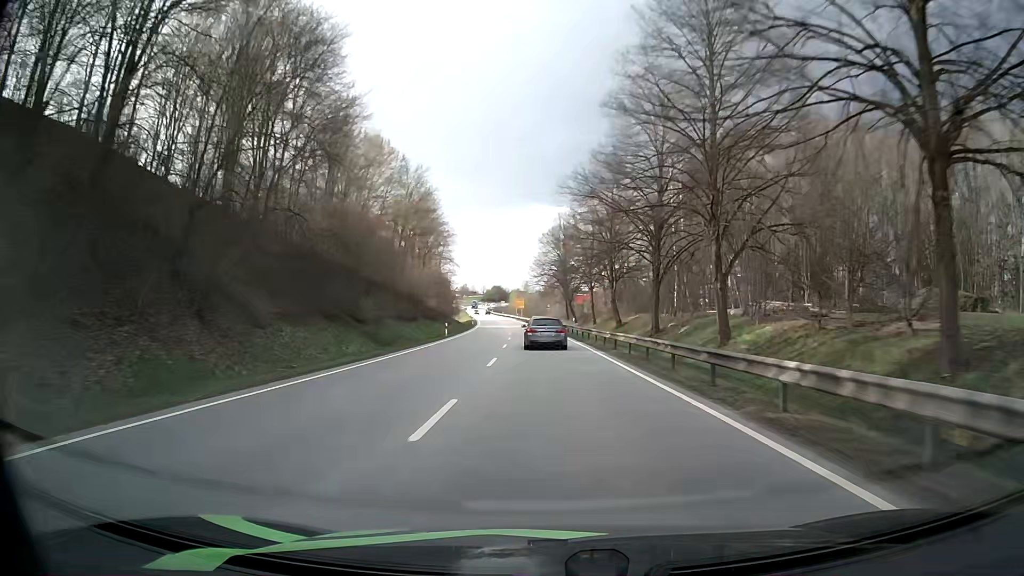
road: primary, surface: asphalt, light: Day
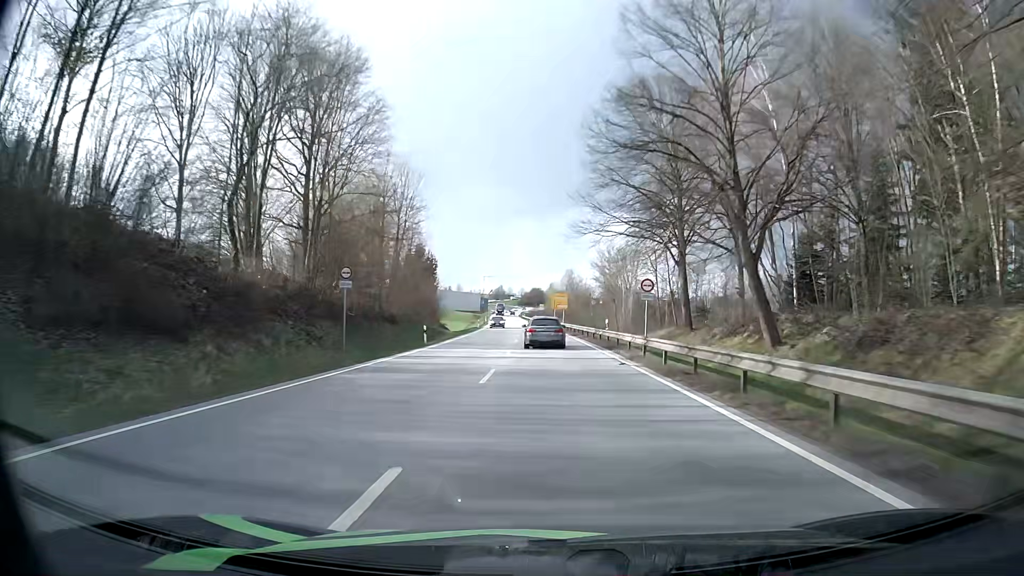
(-2.1, +65.5) m; -4°
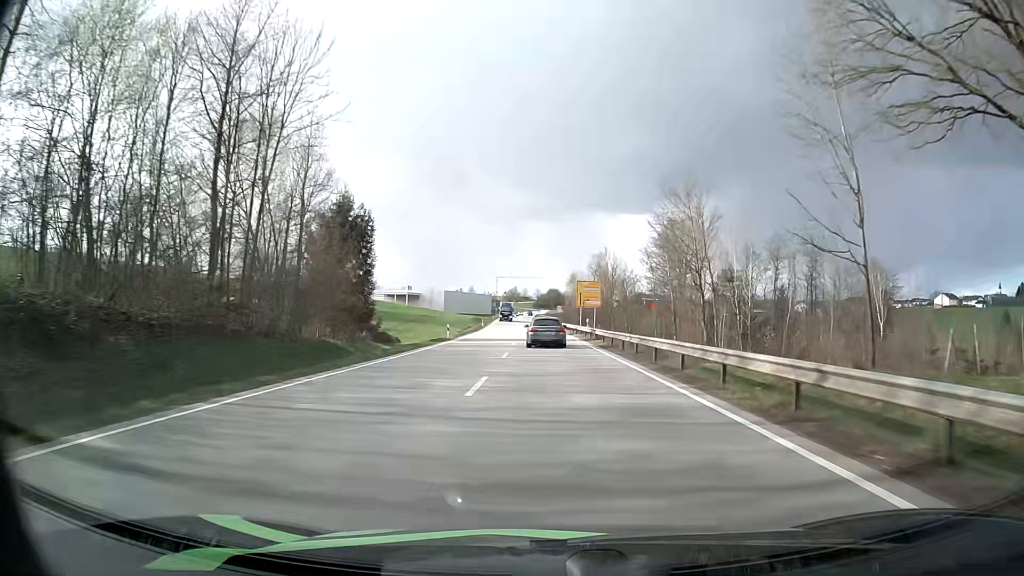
(-0.4, +38.5) m; -1°
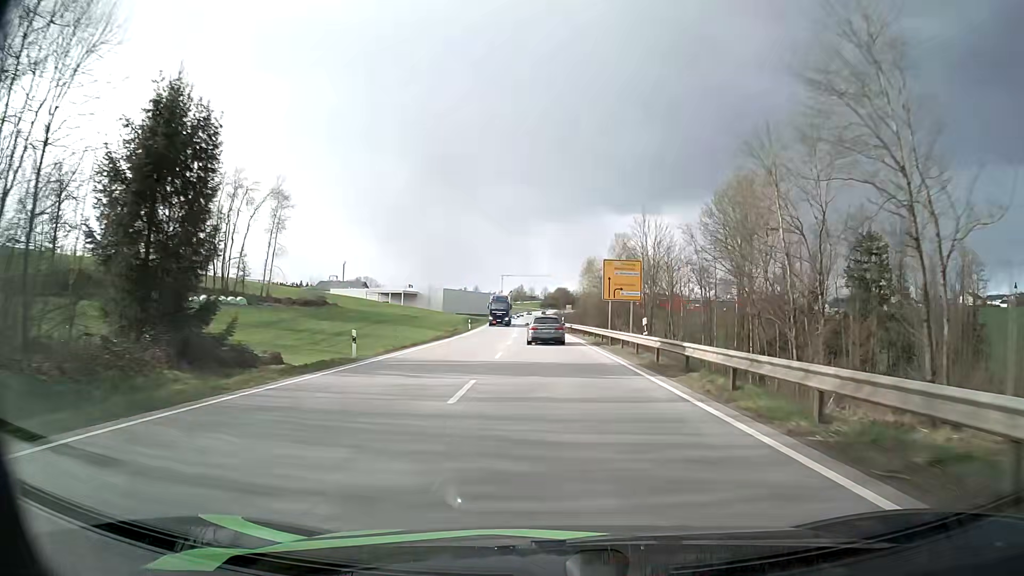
(-0.2, +25.3) m; -1°
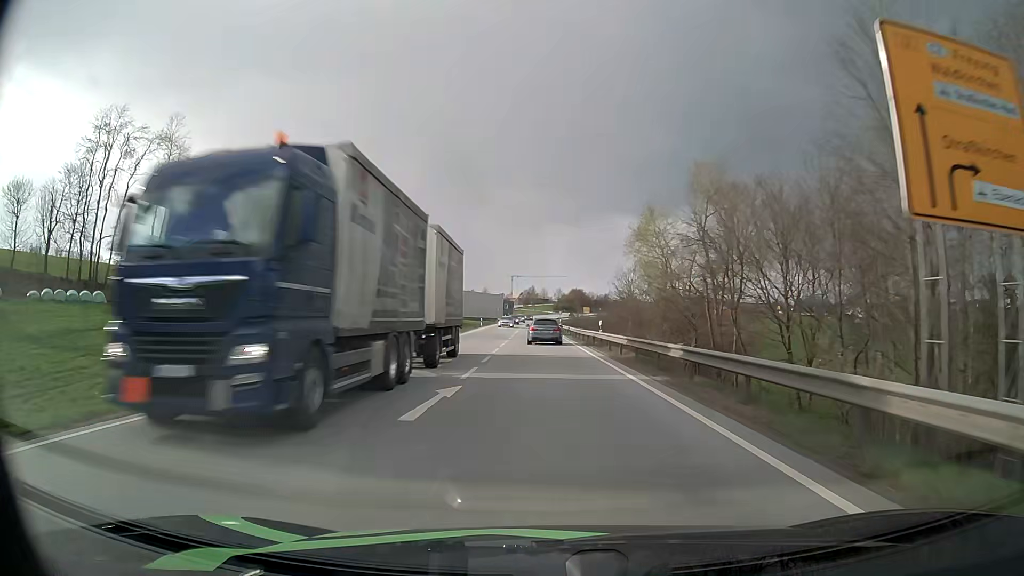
(-0.4, +37.9) m; -1°
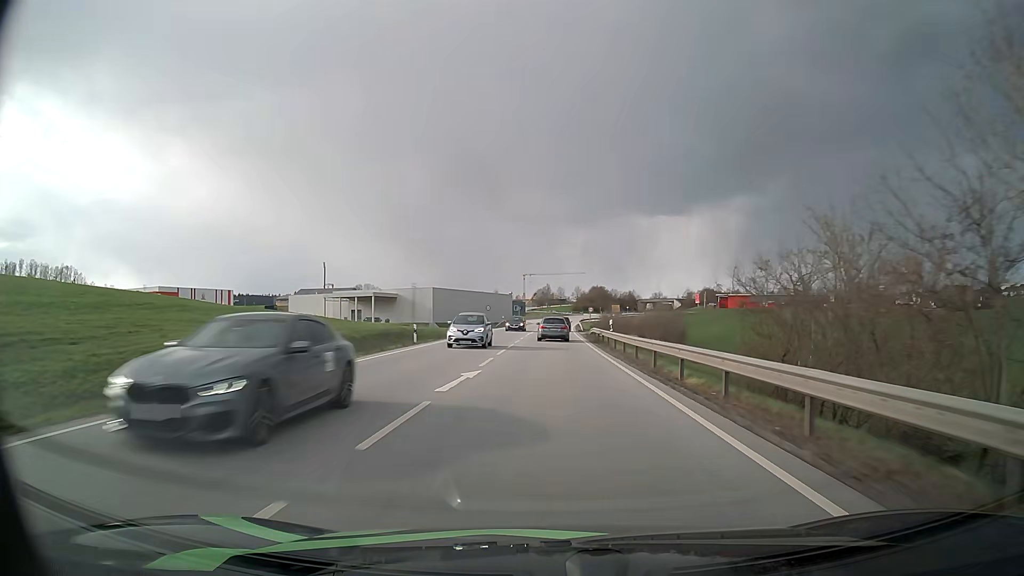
(-0.7, +51.1) m; -1°
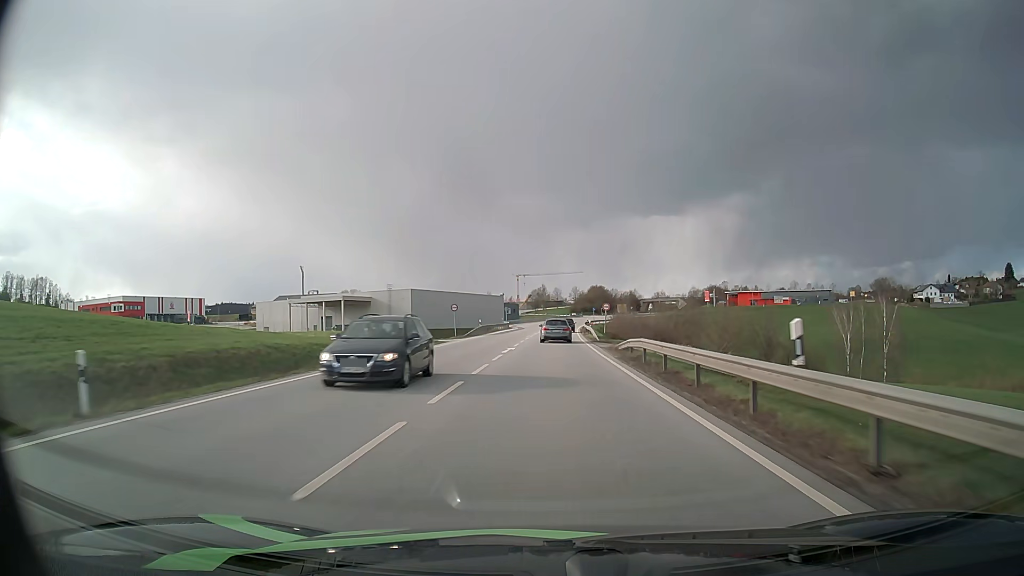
(0.0, +26.1) m; 0°
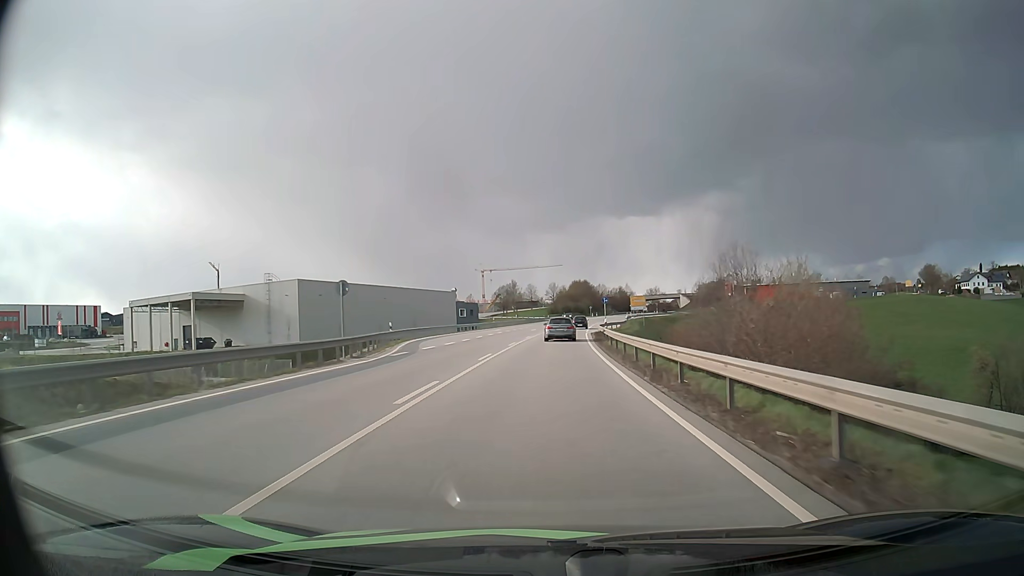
(+1.0, +66.4) m; +2°
(0, +10) (0, +20) (0, +30) (+1, +40) (+1, +50) (+2, +60) (+2, +70) (+3, +80) (+4, +90) (+5, +100) m
